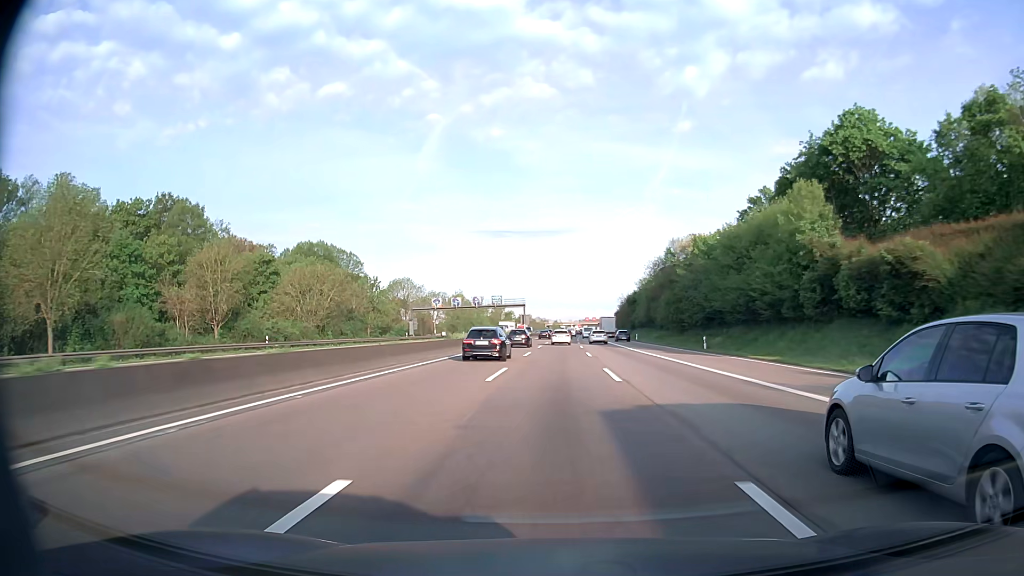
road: motorway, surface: asphalt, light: Day
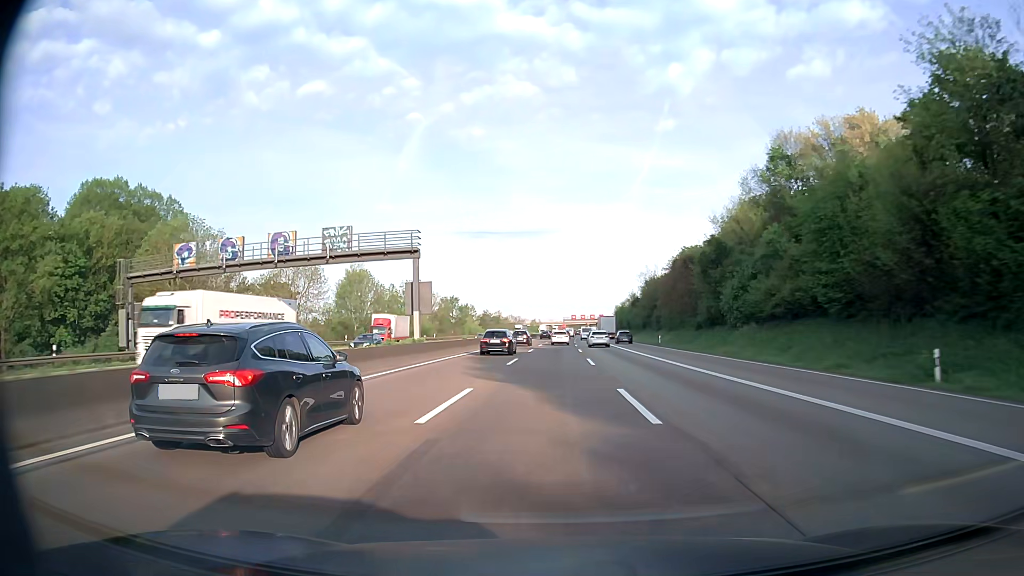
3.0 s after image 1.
(+1.1, +80.0) m; +2°
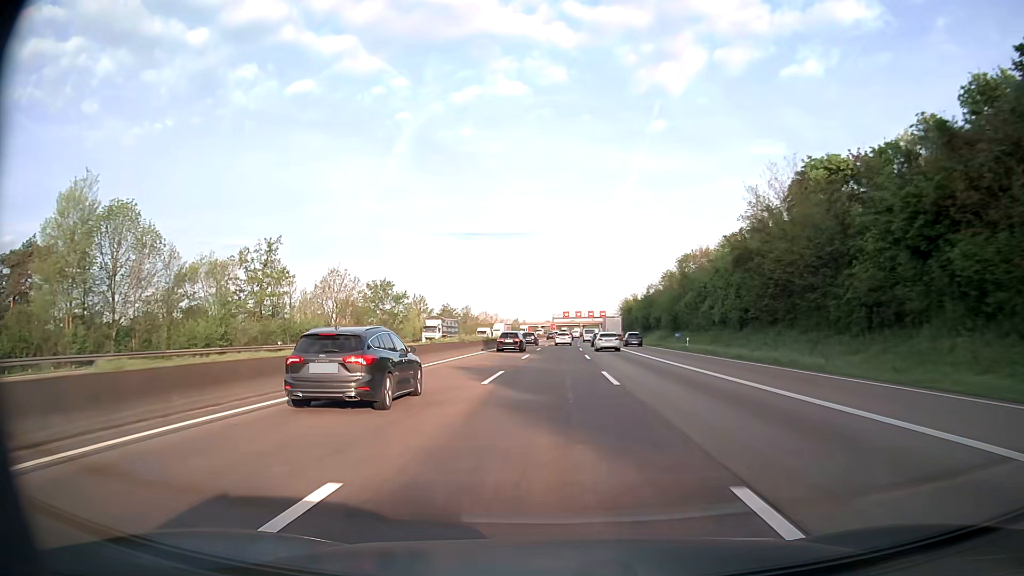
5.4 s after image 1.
(+0.5, +63.8) m; +1°
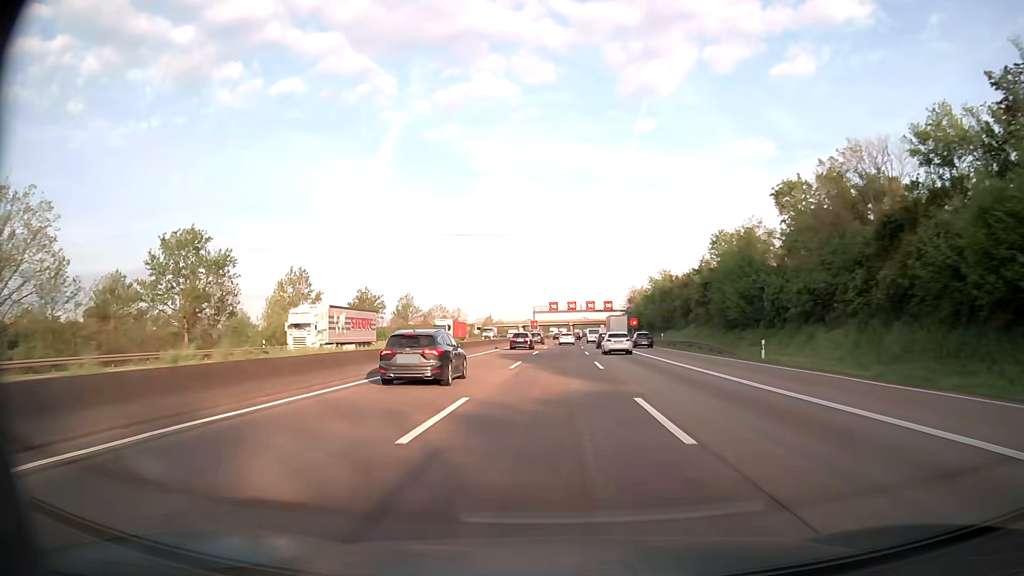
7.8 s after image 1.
(+0.9, +63.6) m; +1°
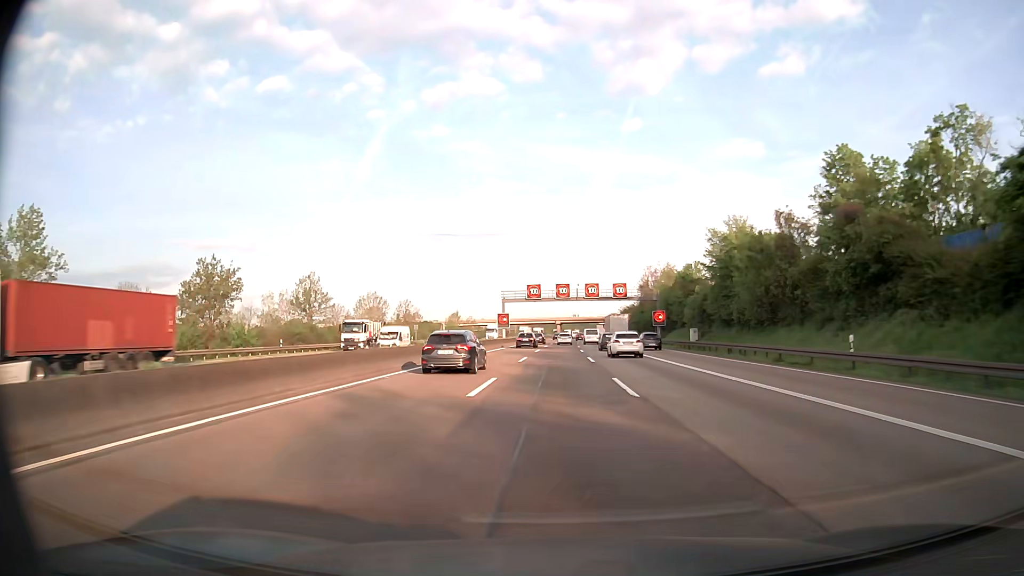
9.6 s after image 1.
(+0.5, +47.6) m; +1°
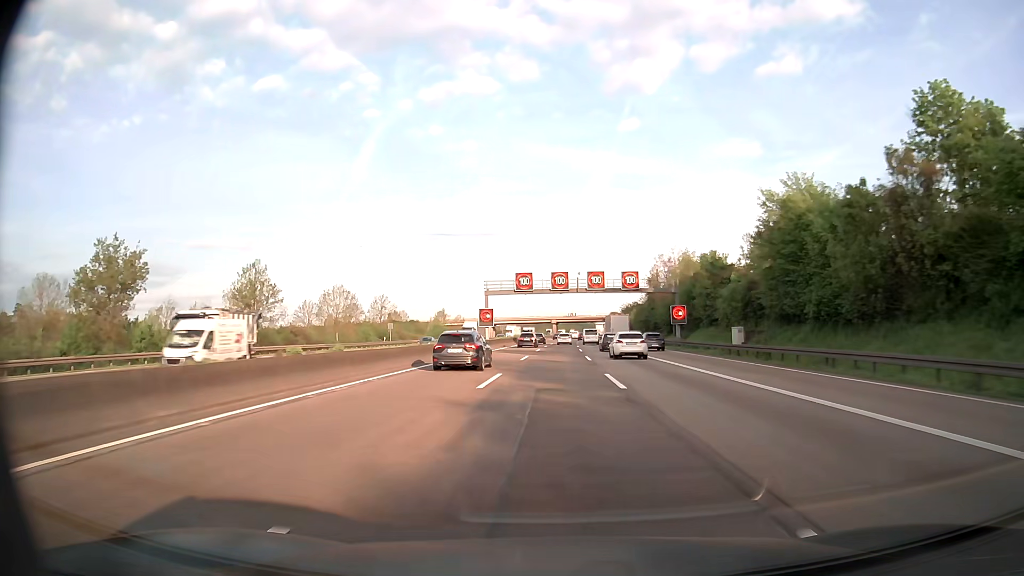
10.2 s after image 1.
(0.0, +15.9) m; 0°
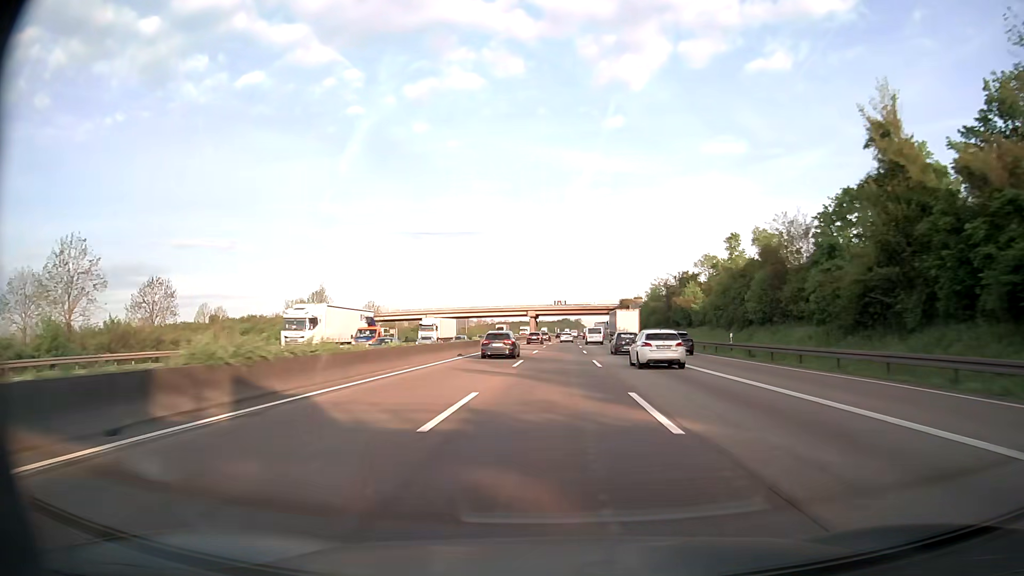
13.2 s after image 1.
(+1.1, +79.2) m; +2°
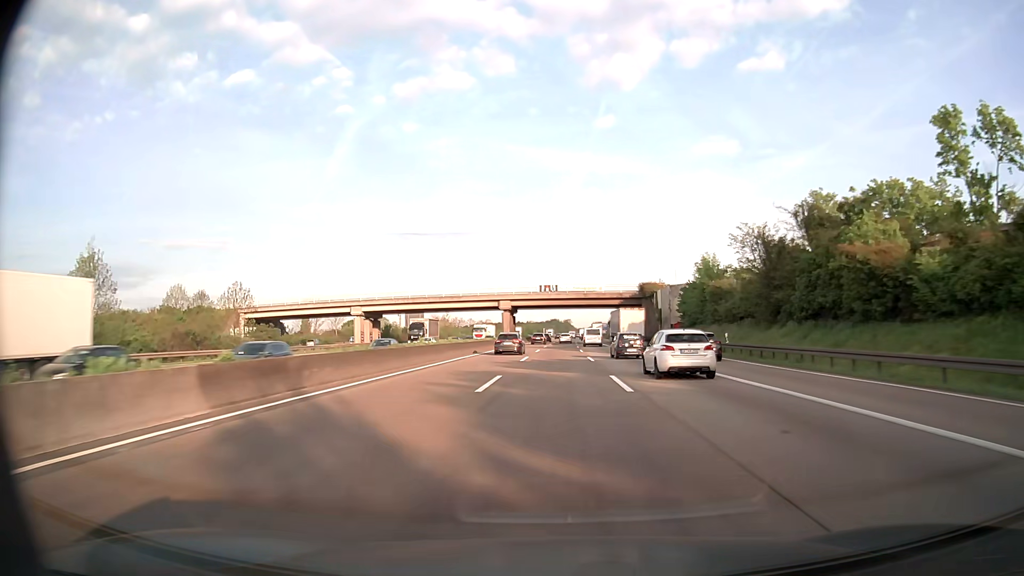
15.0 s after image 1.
(+0.4, +47.5) m; +1°
(0, +10) (0, +20) (0, +30) (0, +40) (0, +50) (+1, +60) (+1, +70) (+1, +80) (+1, +90) (+1, +100) m
